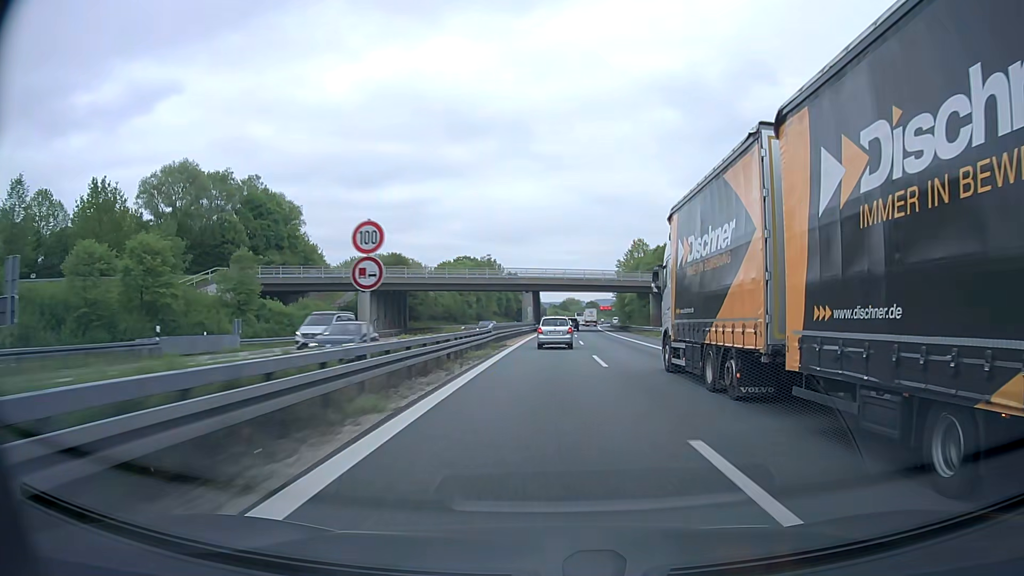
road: motorway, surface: asphalt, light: Day
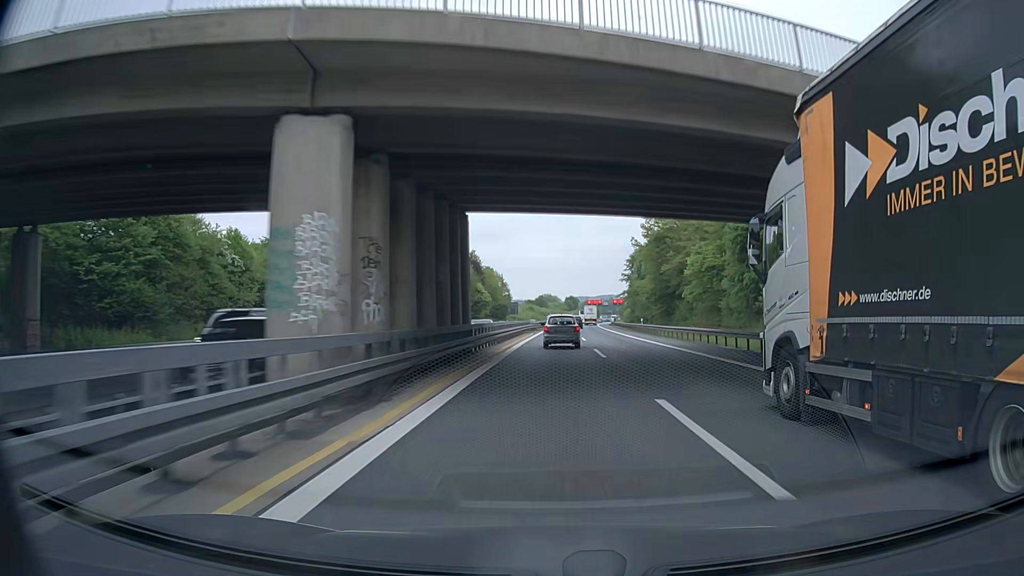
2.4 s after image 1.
(+1.2, +68.7) m; +2°
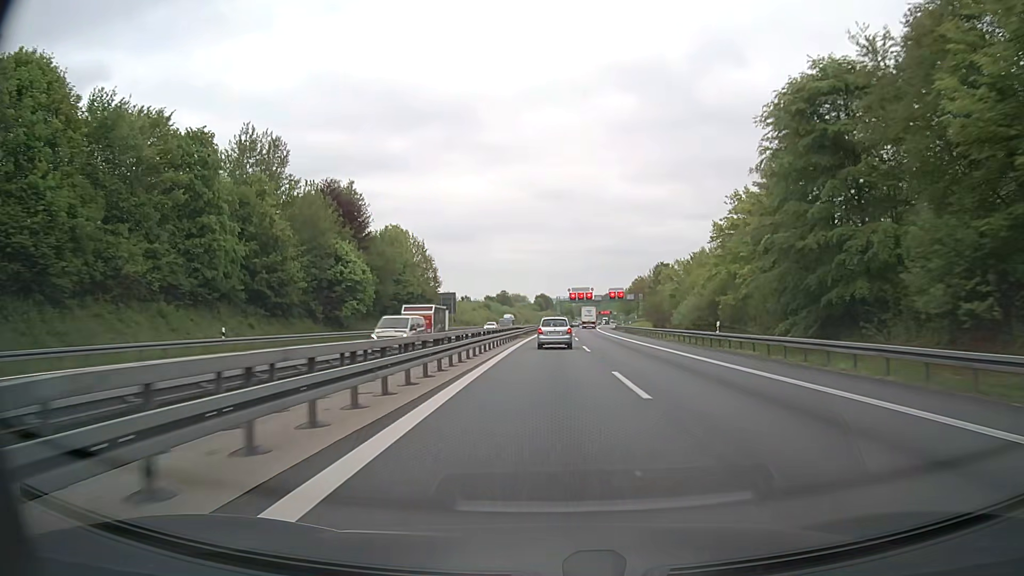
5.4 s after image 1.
(+2.6, +83.7) m; +3°
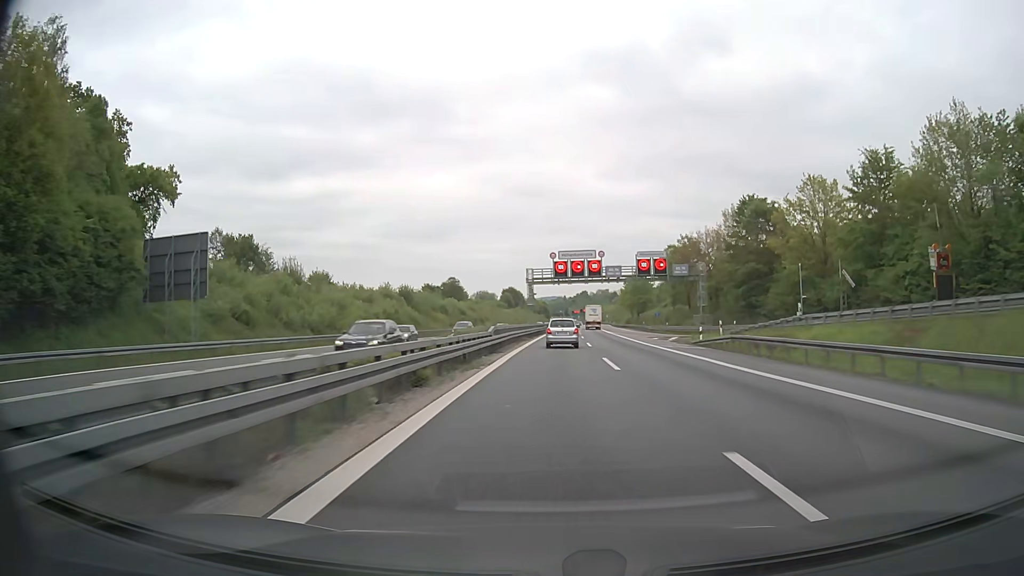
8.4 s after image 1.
(+1.8, +83.3) m; +3°
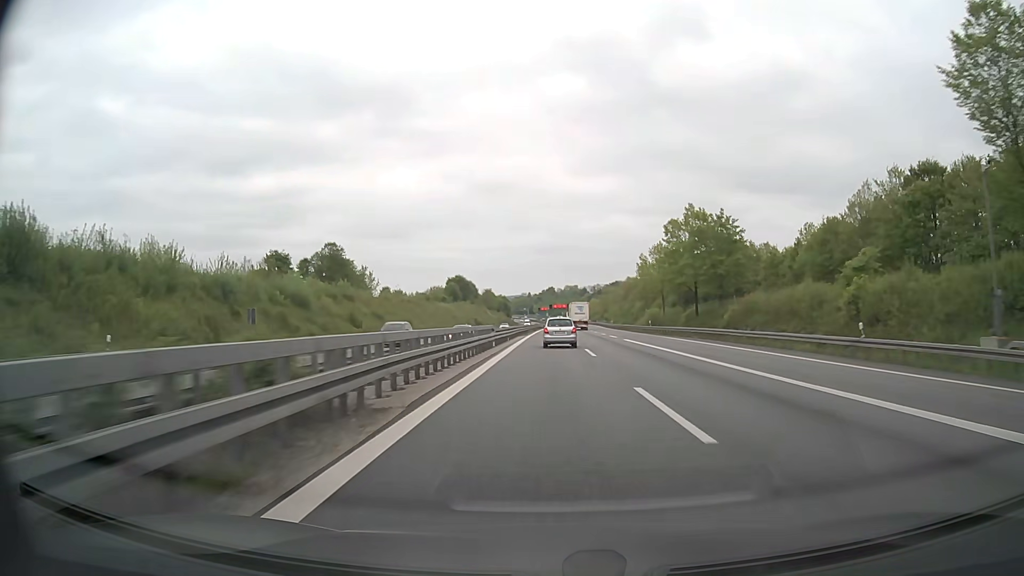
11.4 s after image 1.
(+2.3, +84.2) m; +3°
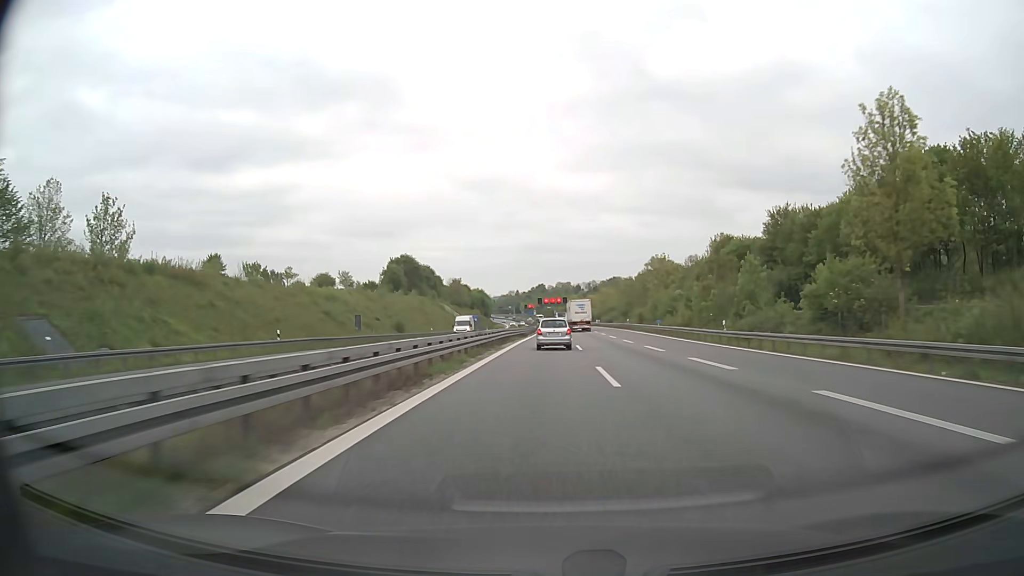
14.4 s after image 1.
(+1.2, +84.4) m; +1°
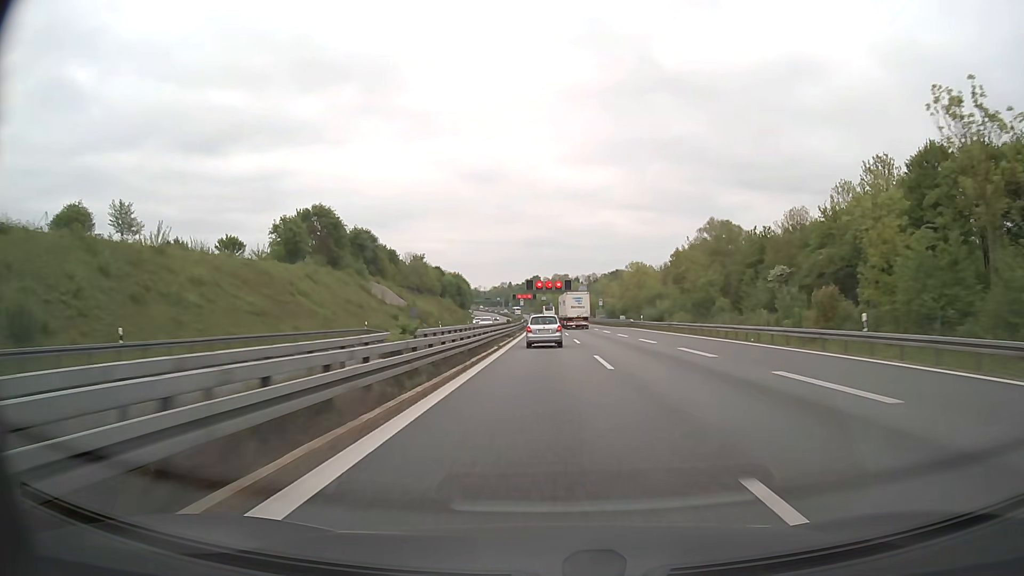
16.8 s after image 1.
(0.0, +68.8) m; 0°
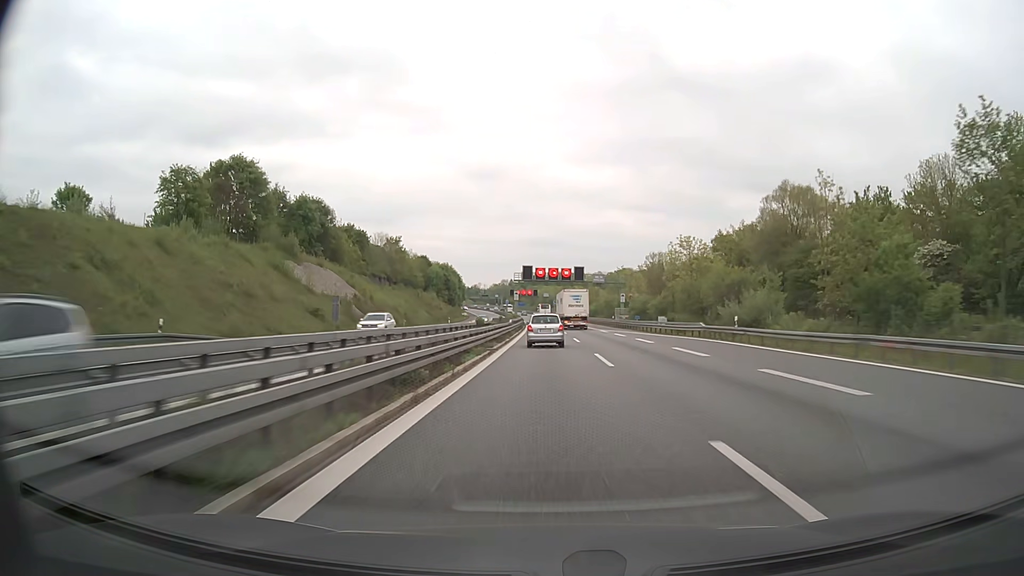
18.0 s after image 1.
(0.0, +34.5) m; 0°
(0, +10) (0, +20) (0, +30) (0, +40) (0, +50) (0, +60) (-1, +70) (-1, +80) (-1, +90) (-1, +100) m
